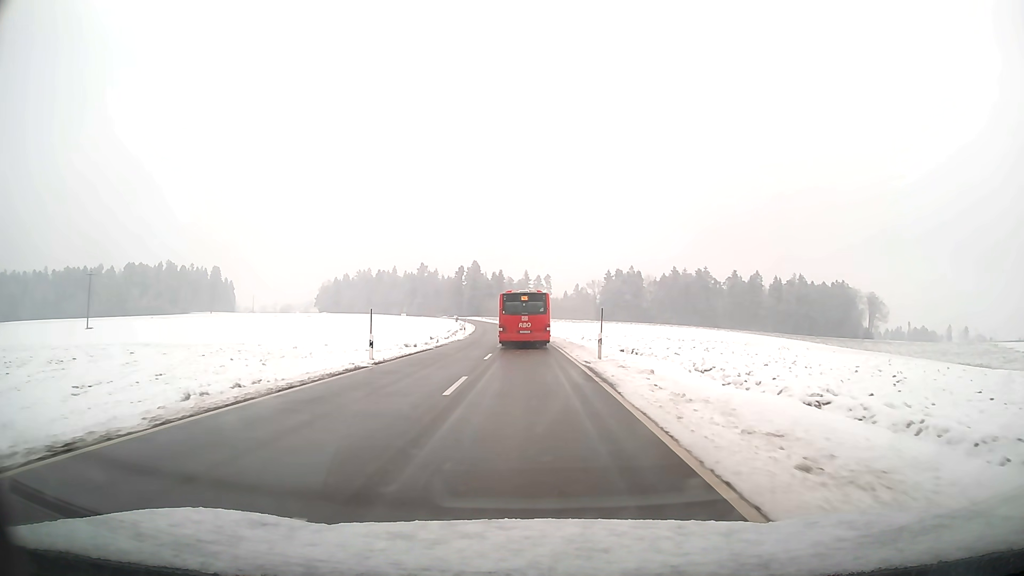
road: tertiary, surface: asphalt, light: Day
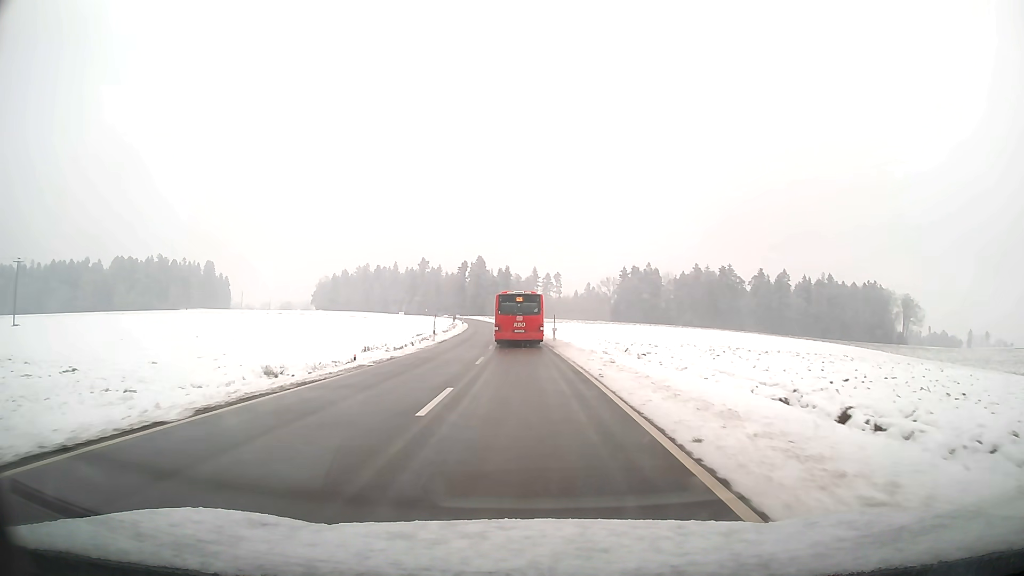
(-0.2, +26.7) m; -1°
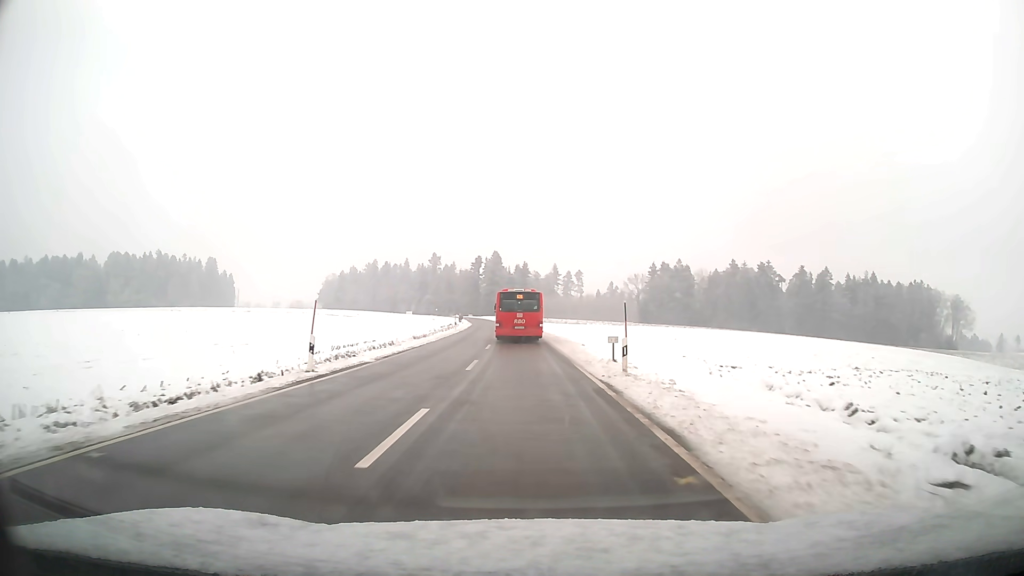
(-0.4, +27.6) m; -2°
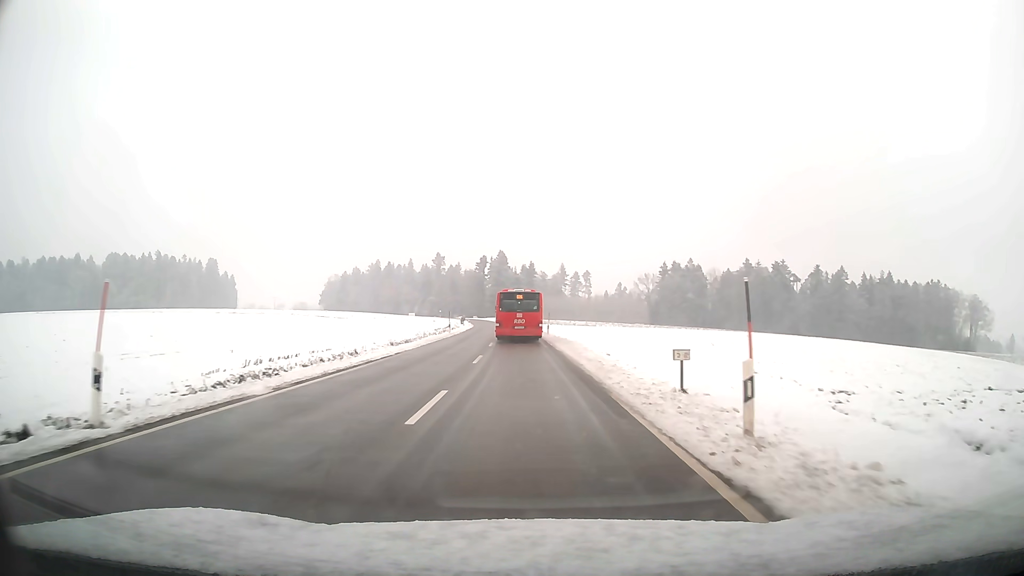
(-0.1, +9.4) m; -1°
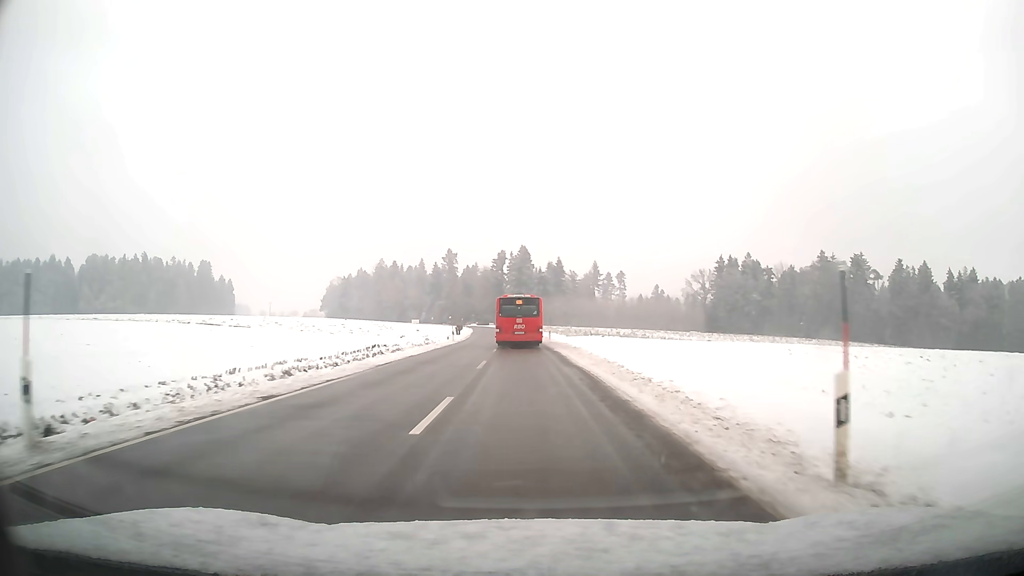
(-1.1, +48.5) m; -2°
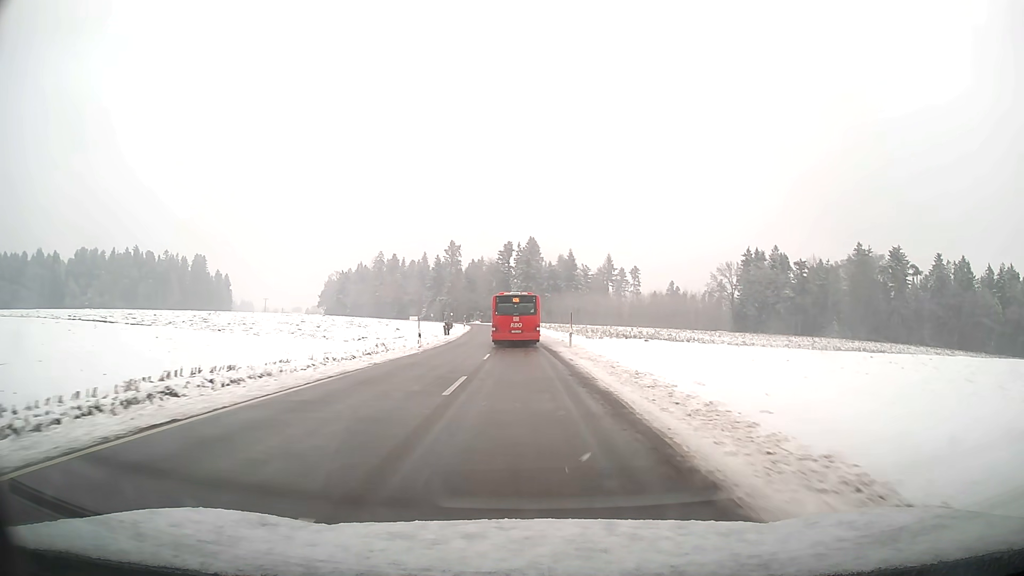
(-0.1, +19.9) m; -1°
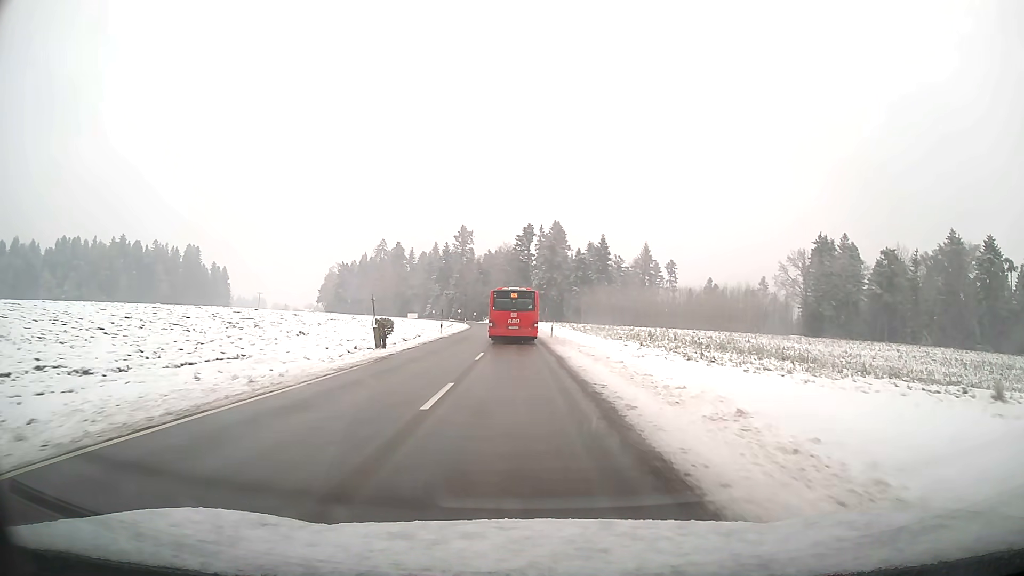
(-0.6, +37.8) m; -2°
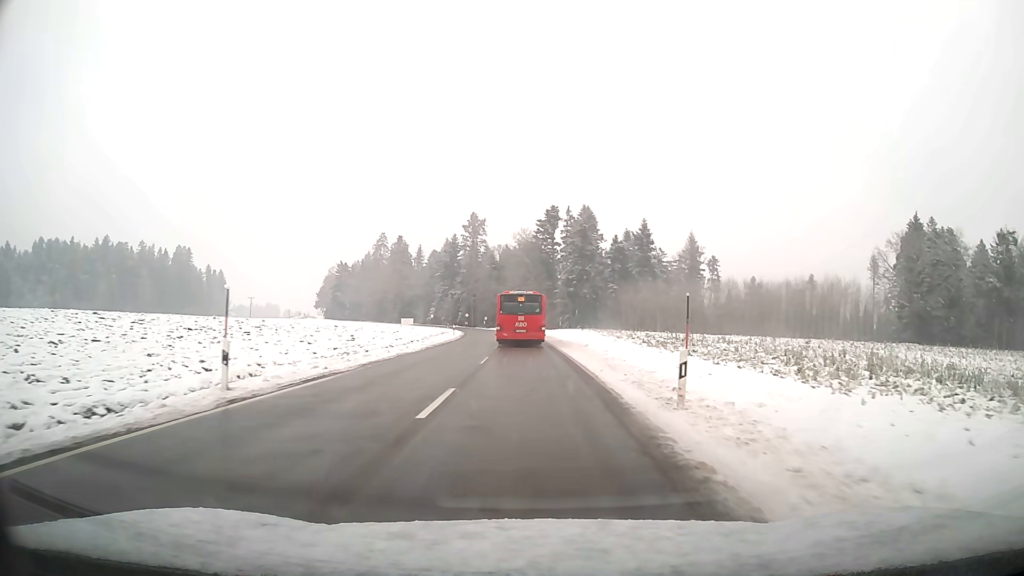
(-0.6, +36.8) m; -2°
